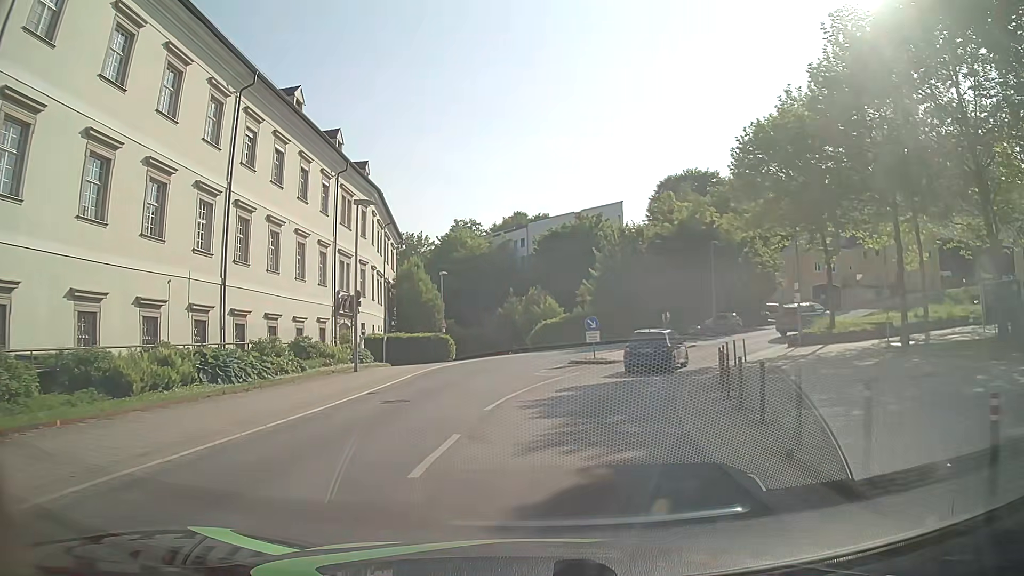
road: tertiary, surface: asphalt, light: Day
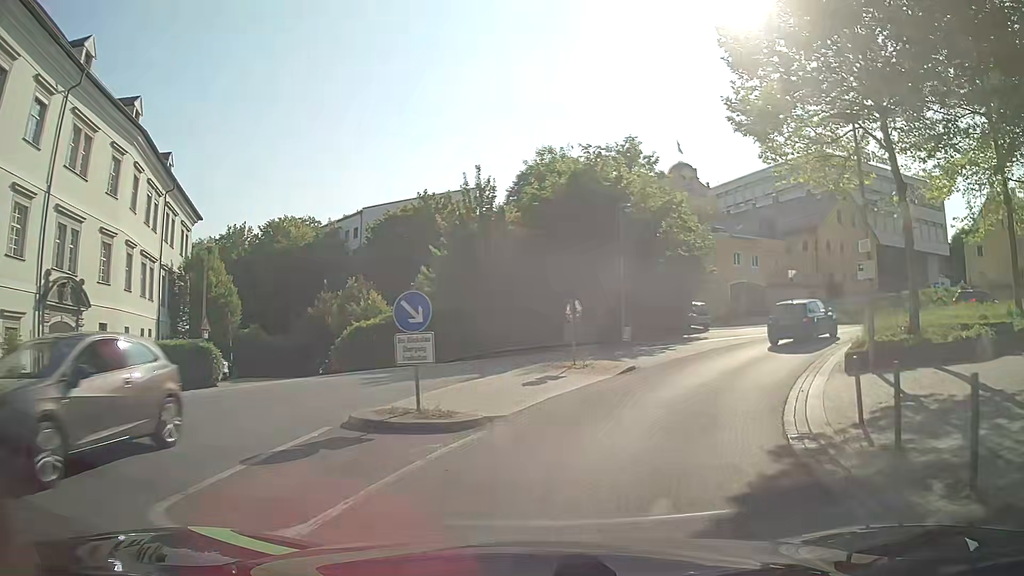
(+1.2, +17.7) m; +11°
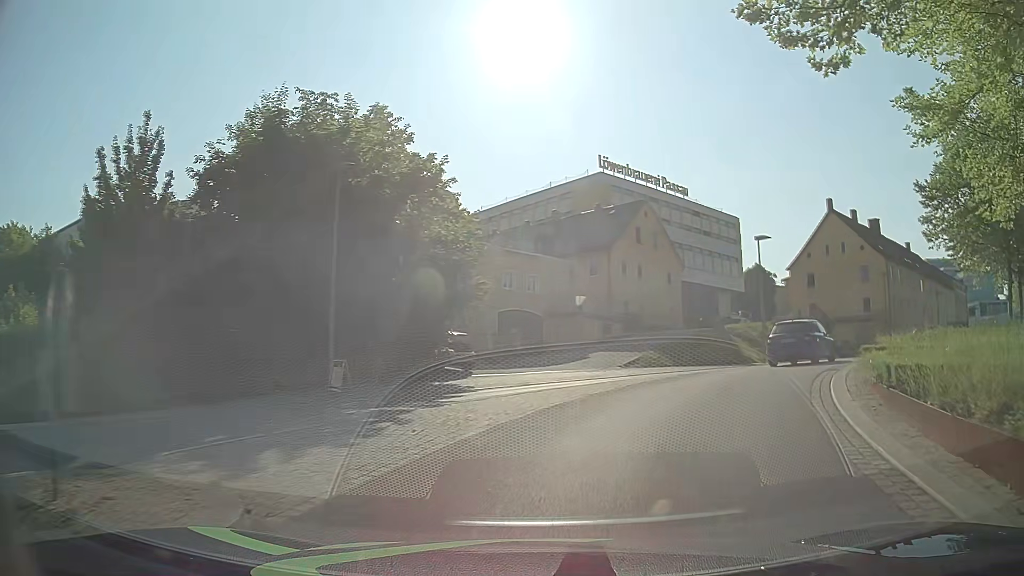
(+2.4, +12.9) m; +20°
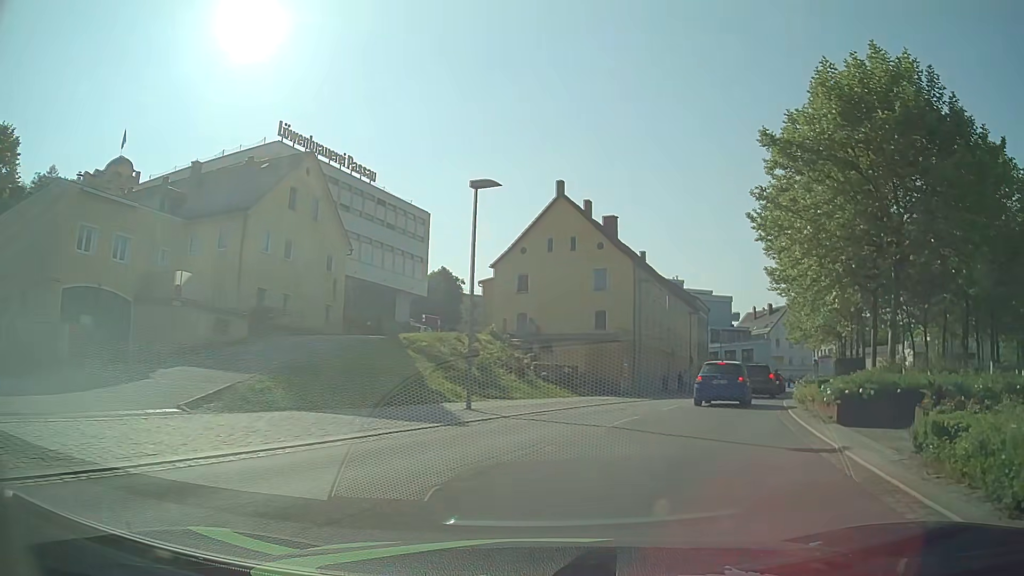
(+4.0, +15.4) m; +29°
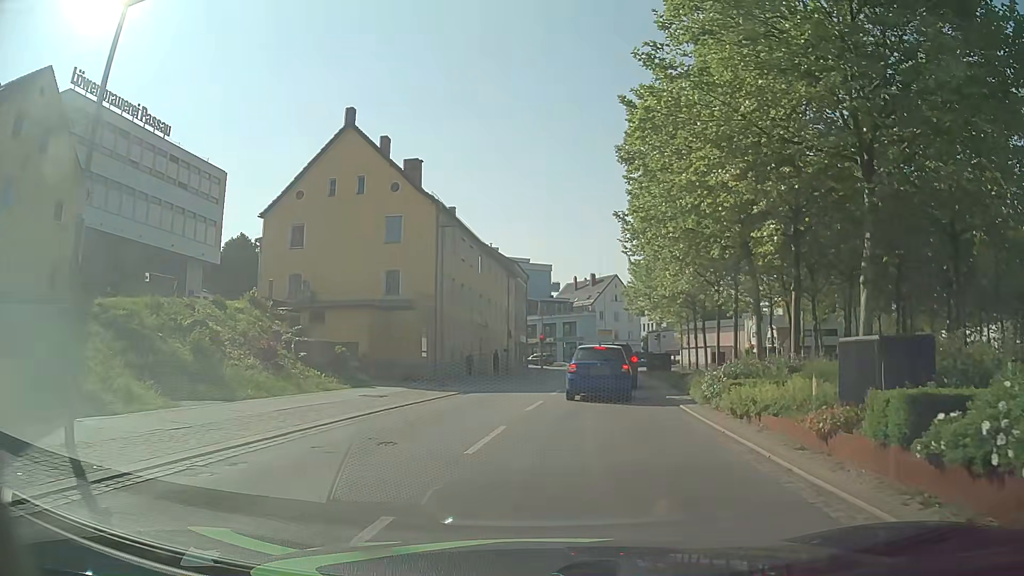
(+1.6, +10.5) m; +17°
